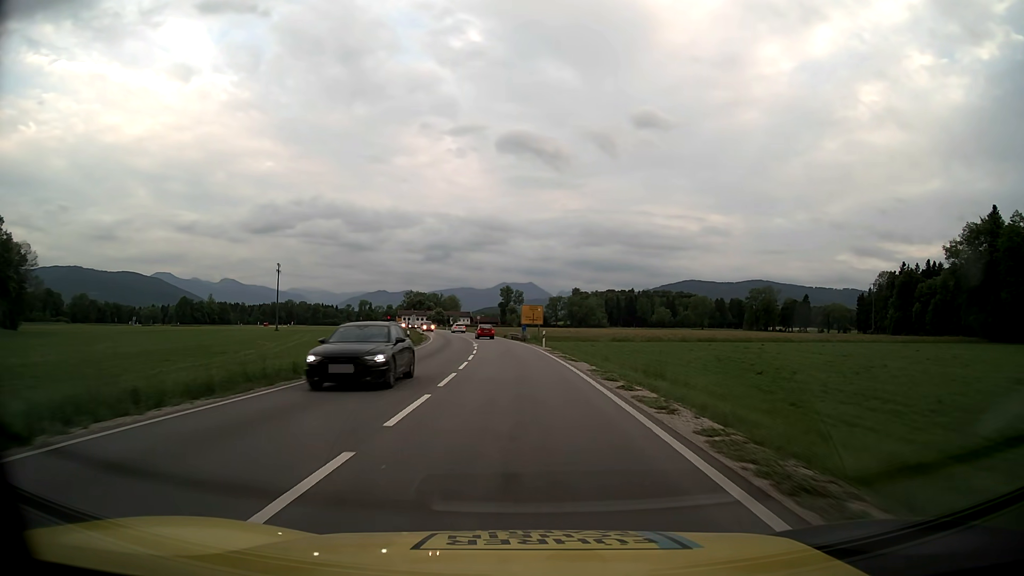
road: primary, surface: asphalt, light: Day
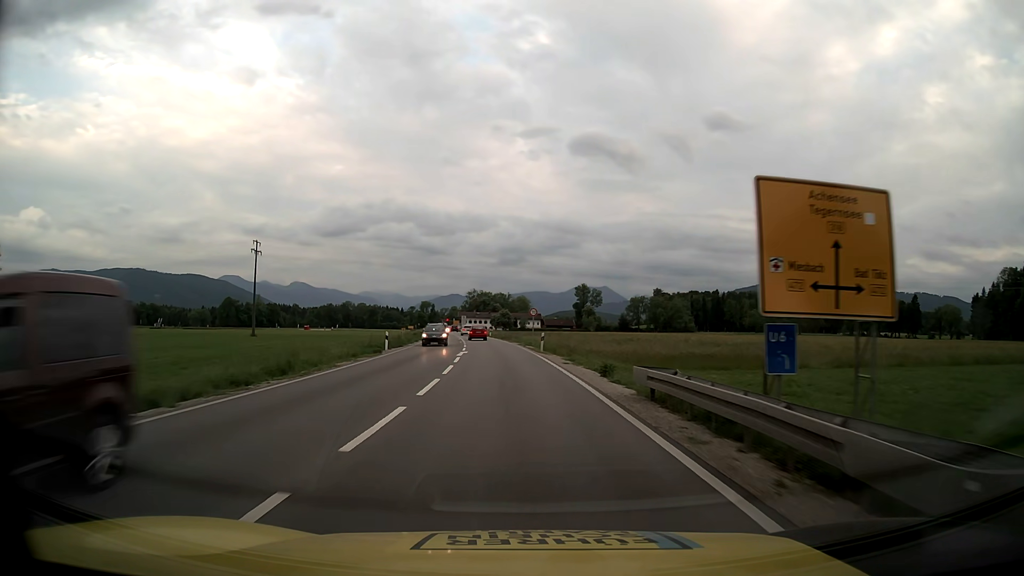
(-2.3, +56.2) m; -6°
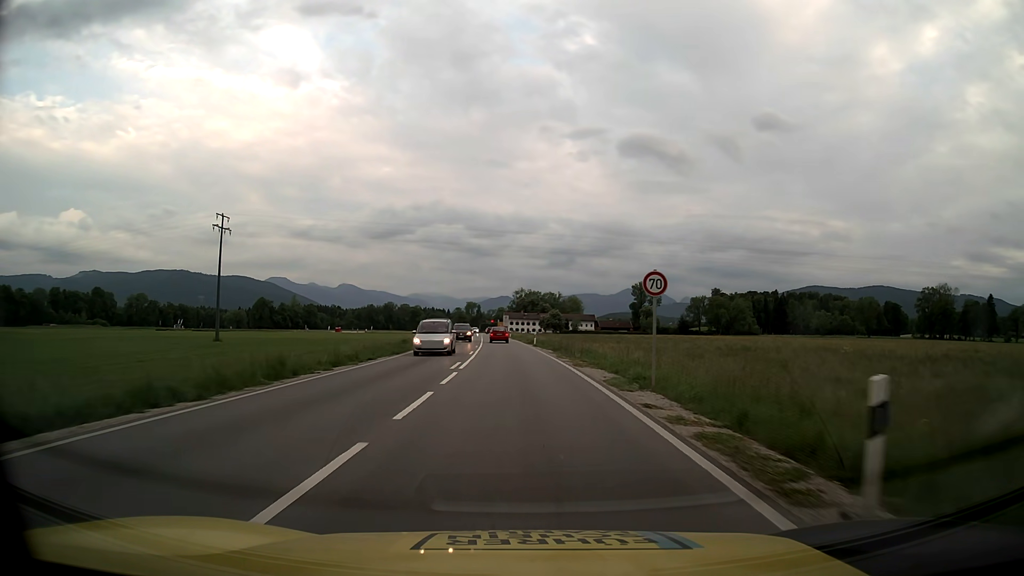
(-1.3, +33.7) m; -4°
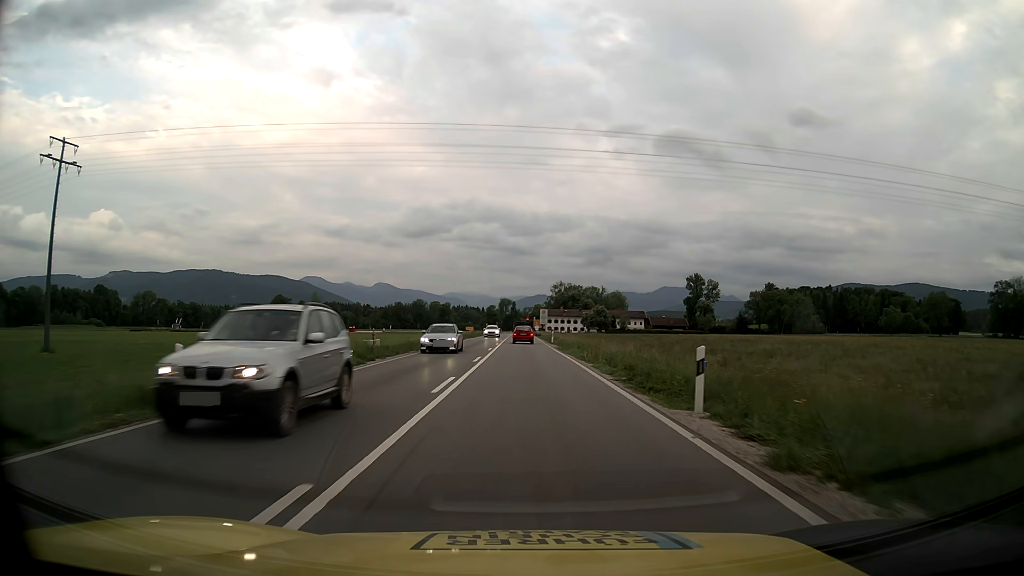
(-1.6, +44.4) m; -3°
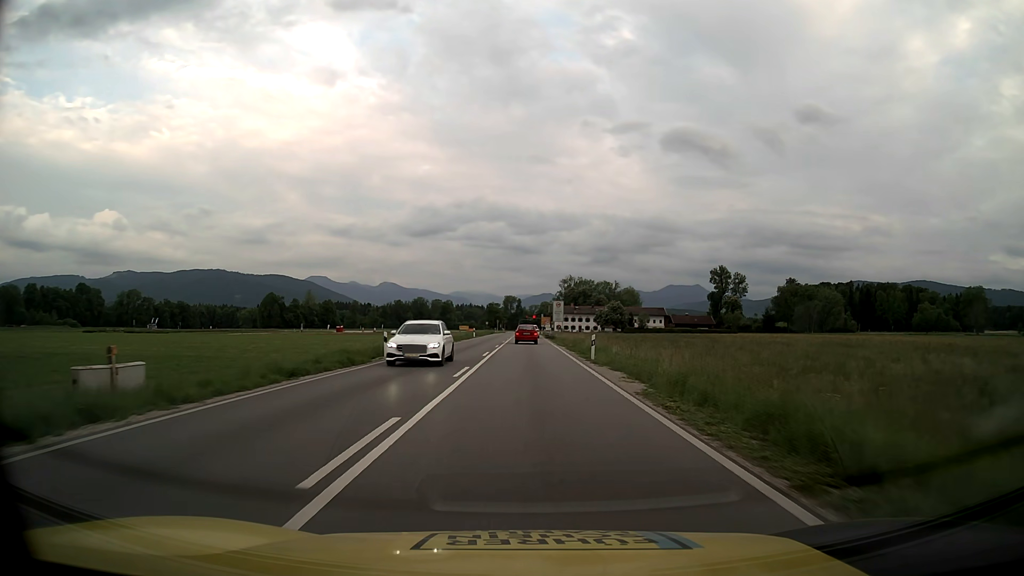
(-0.2, +32.0) m; 0°
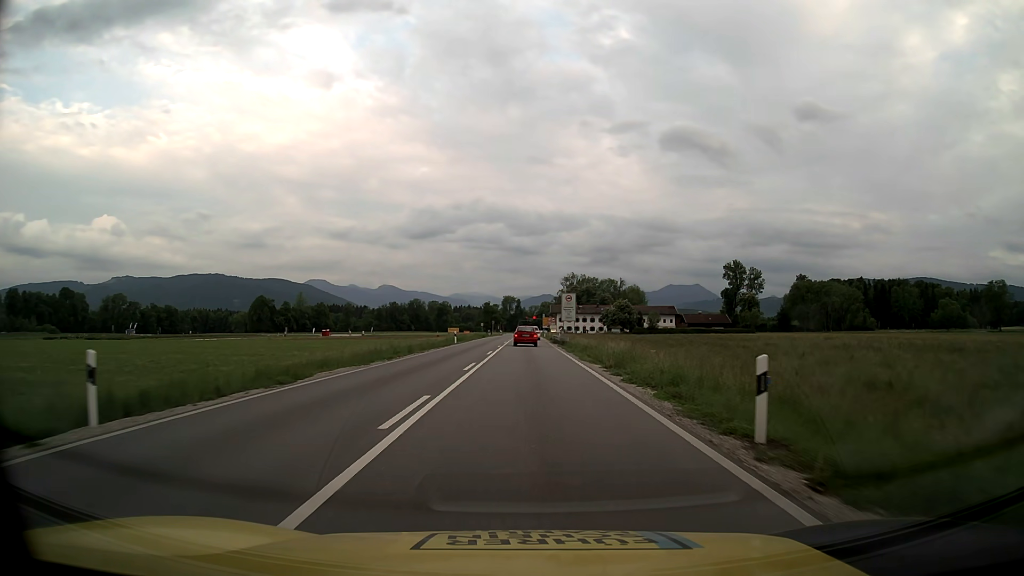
(0.0, +20.7) m; 0°
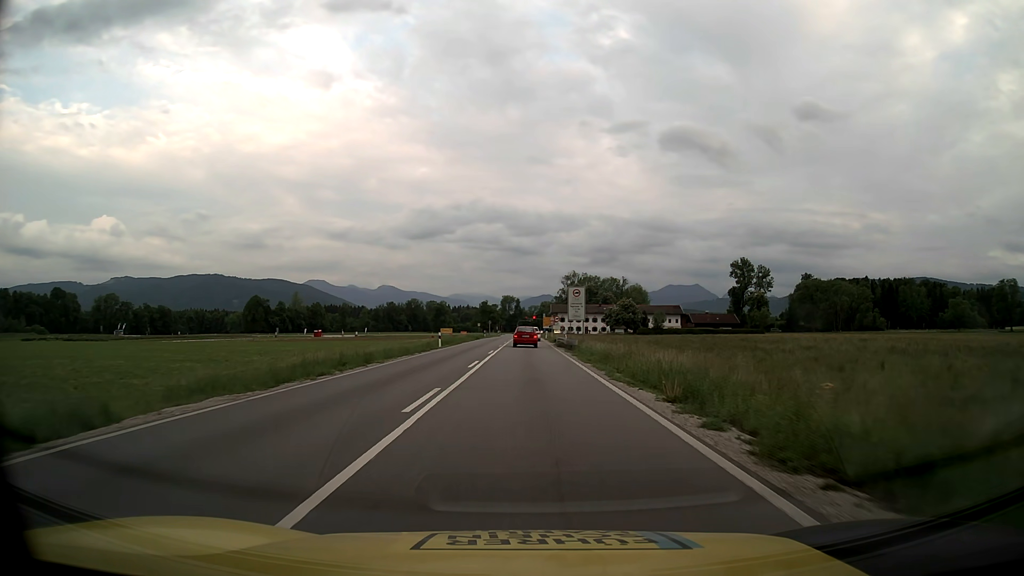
(0.0, +10.2) m; 0°
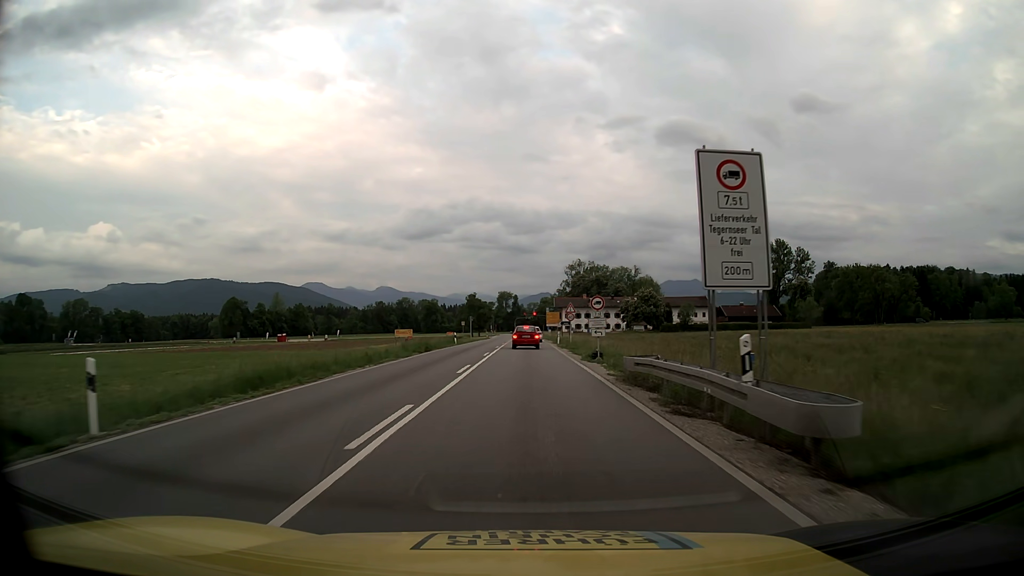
(0.0, +39.4) m; 0°
(0, +10) (0, +20) (0, +30) (0, +40) (0, +50) (0, +60) (0, +70) (0, +80) (0, +90) (0, +100) m
